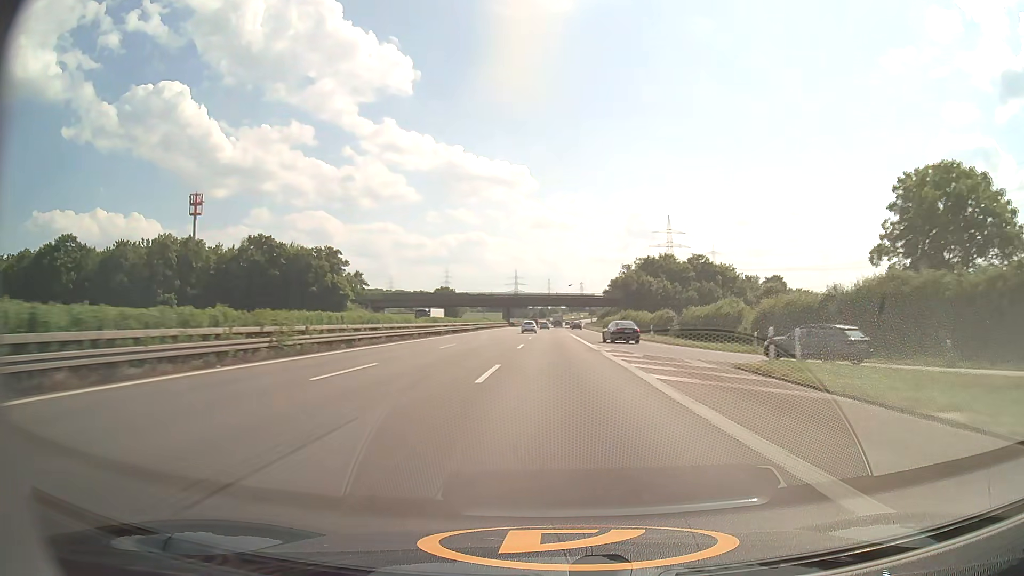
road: motorway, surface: asphalt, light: Day
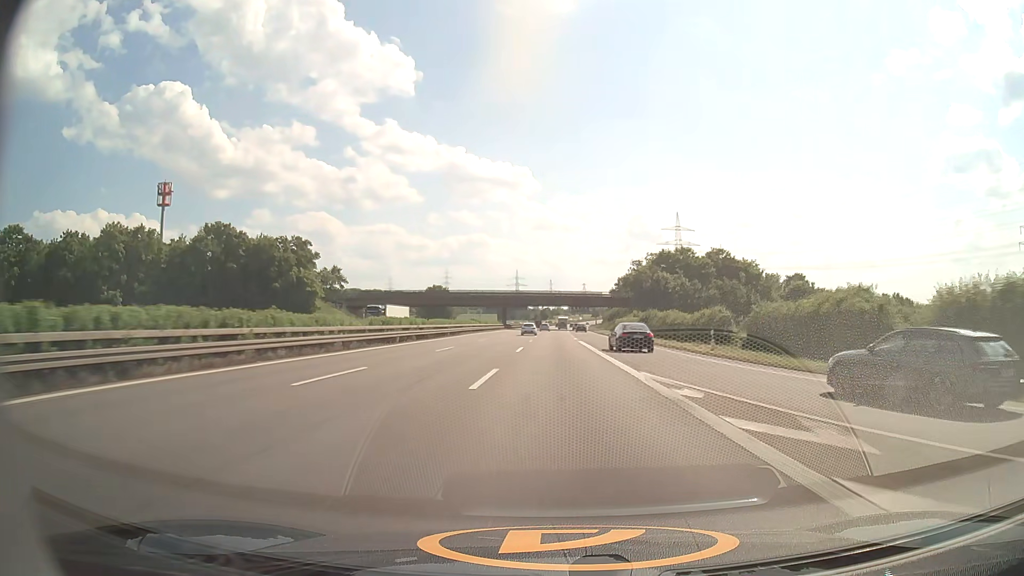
(0.0, +19.6) m; 0°
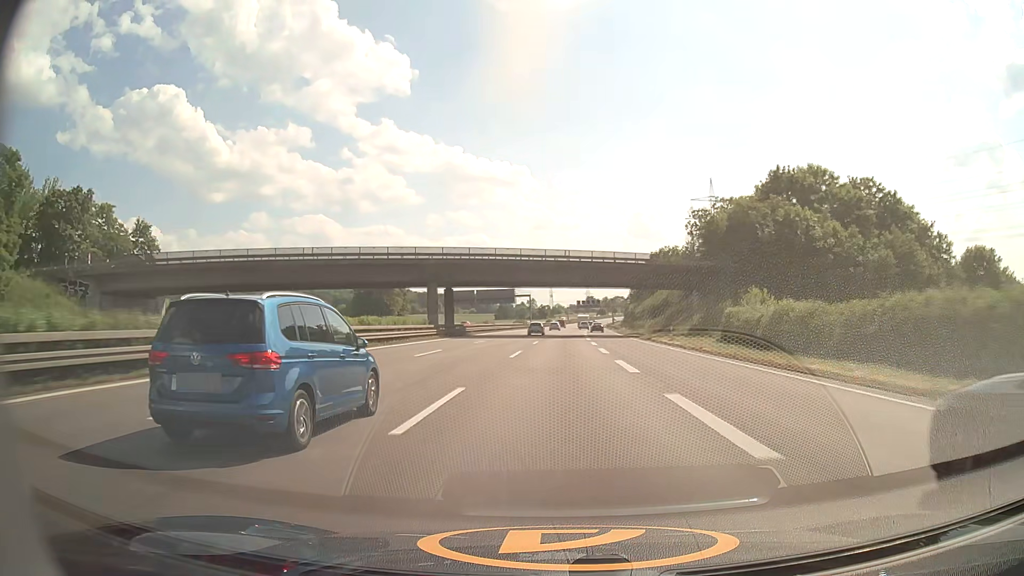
(+0.2, +77.4) m; 0°
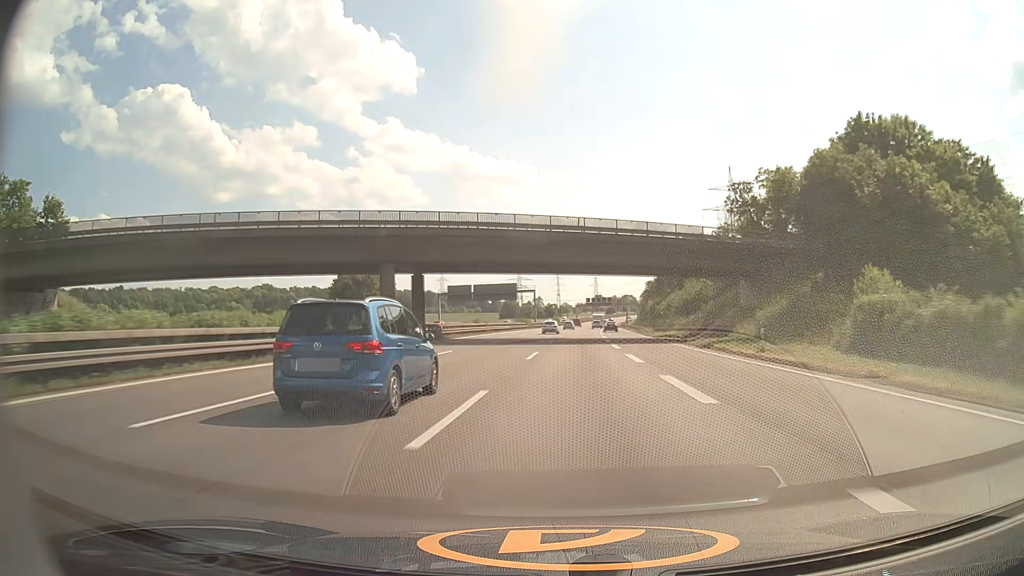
(-0.1, +19.3) m; -1°
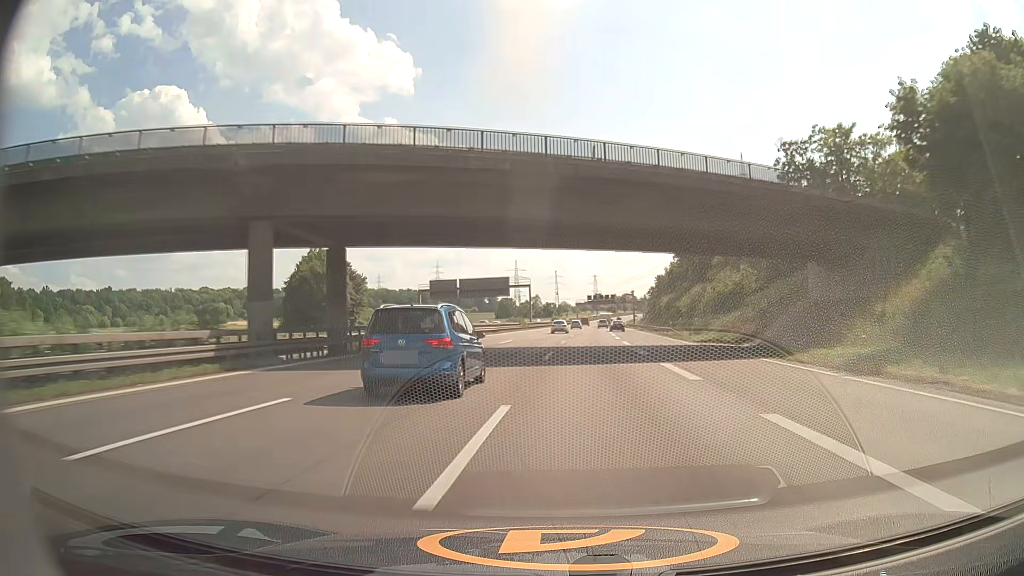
(0.0, +19.3) m; 0°
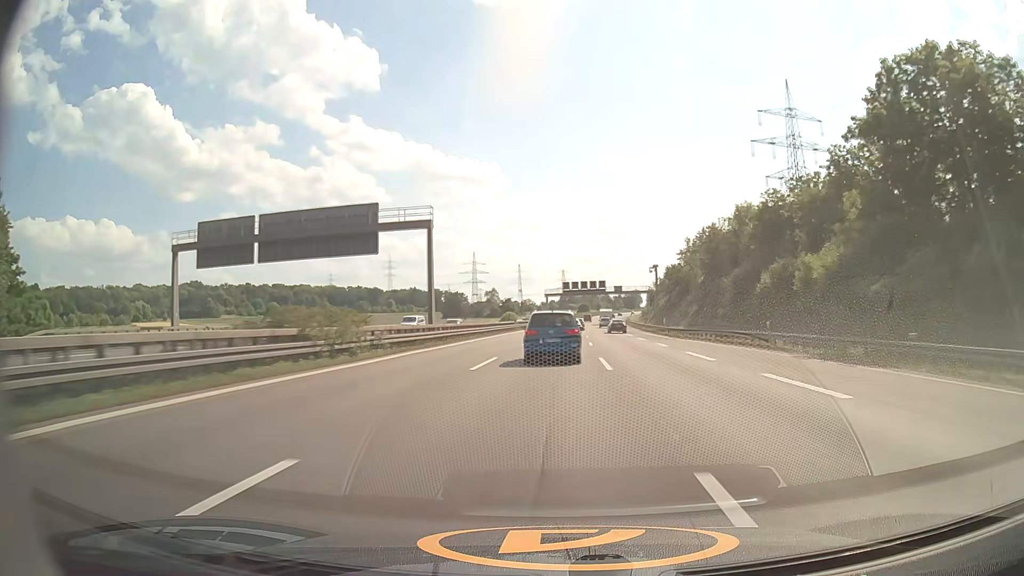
(+1.5, +76.7) m; +3°
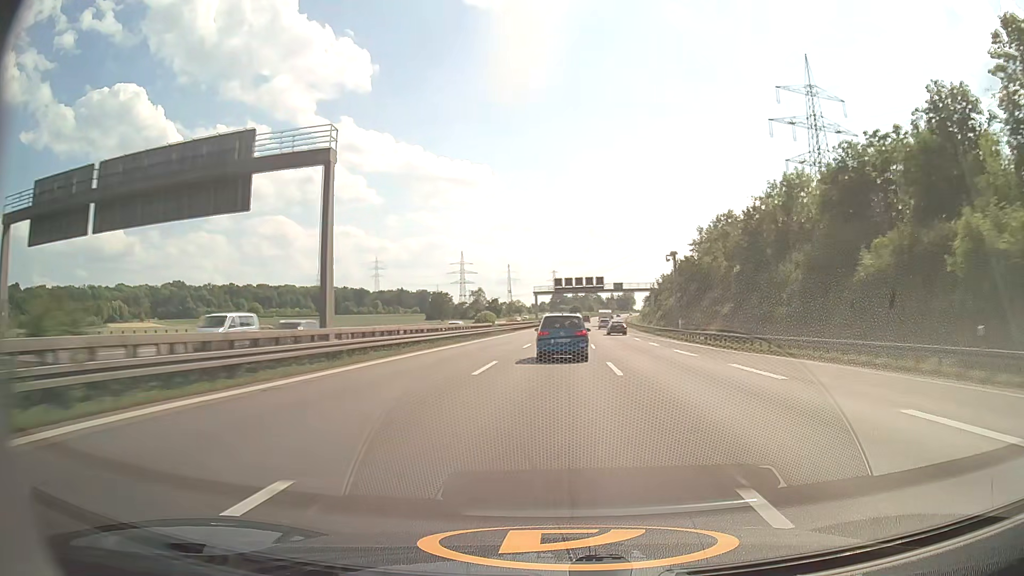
(+0.1, +19.2) m; +1°
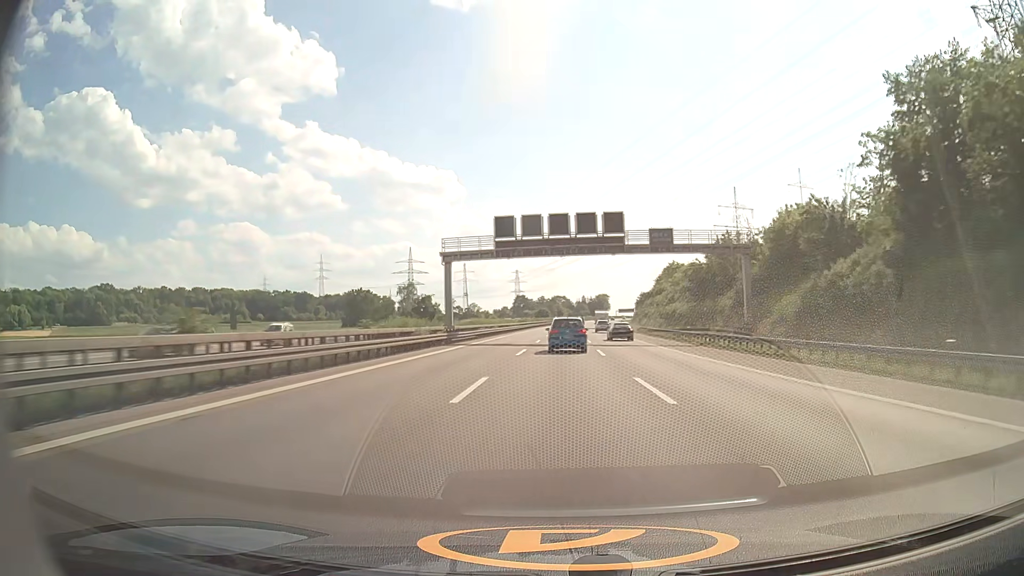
(+1.8, +77.6) m; +3°
(0, +10) (0, +20) (0, +30) (0, +40) (+1, +50) (+1, +60) (+1, +70) (+2, +80) (+2, +90) (+3, +100) m
